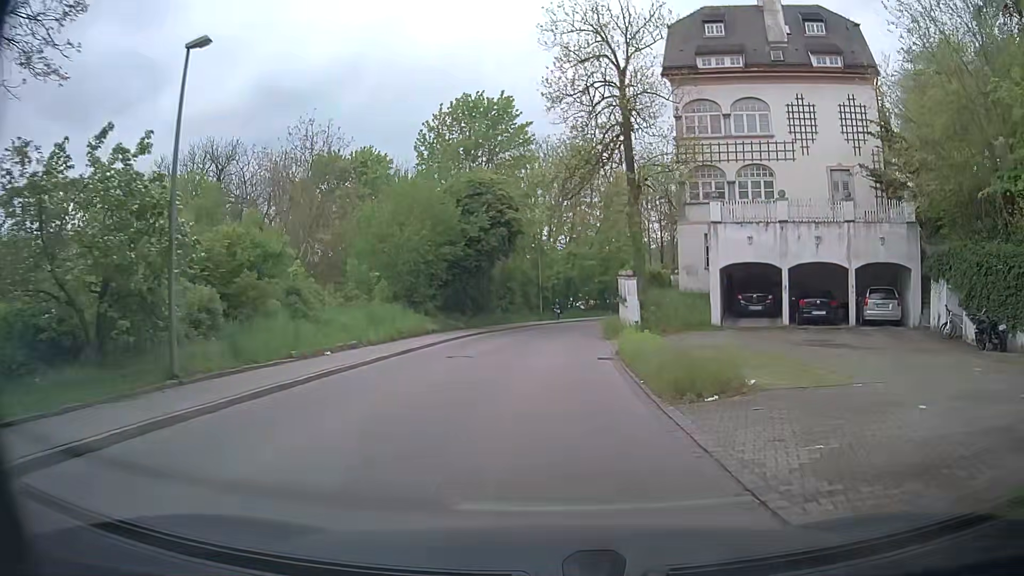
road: residential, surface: paved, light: Day
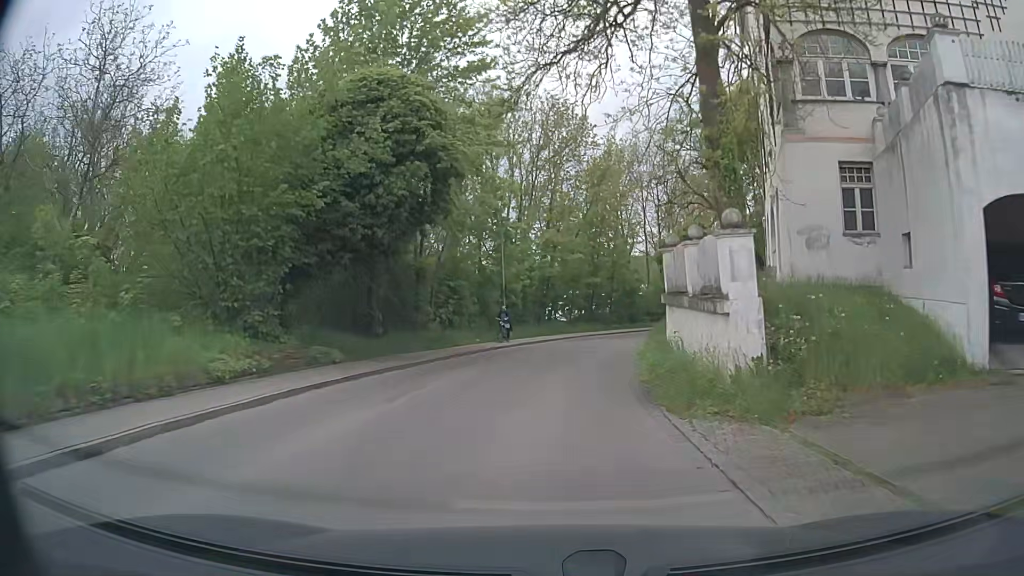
(+0.2, +17.6) m; +2°
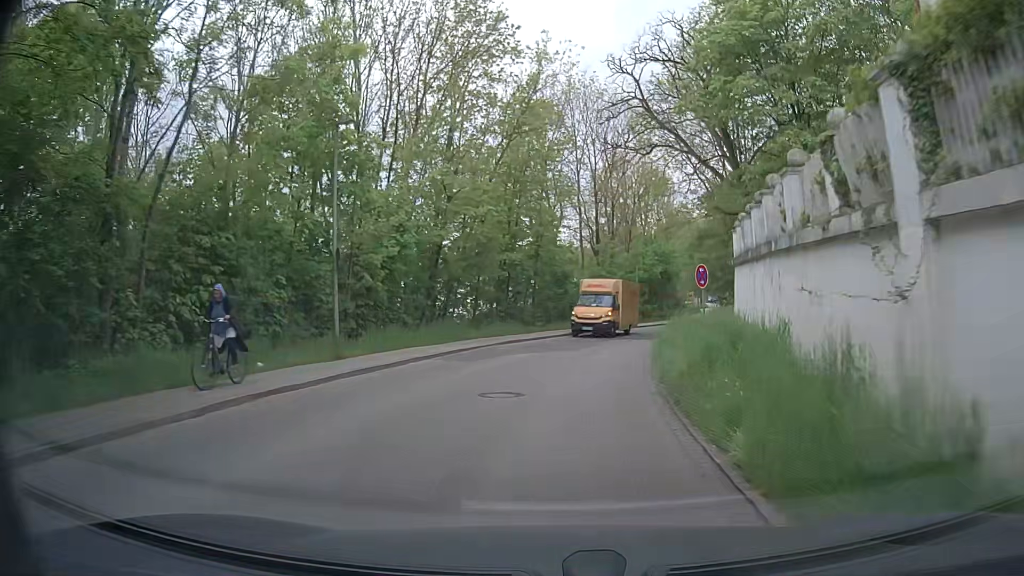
(+0.7, +17.1) m; +6°
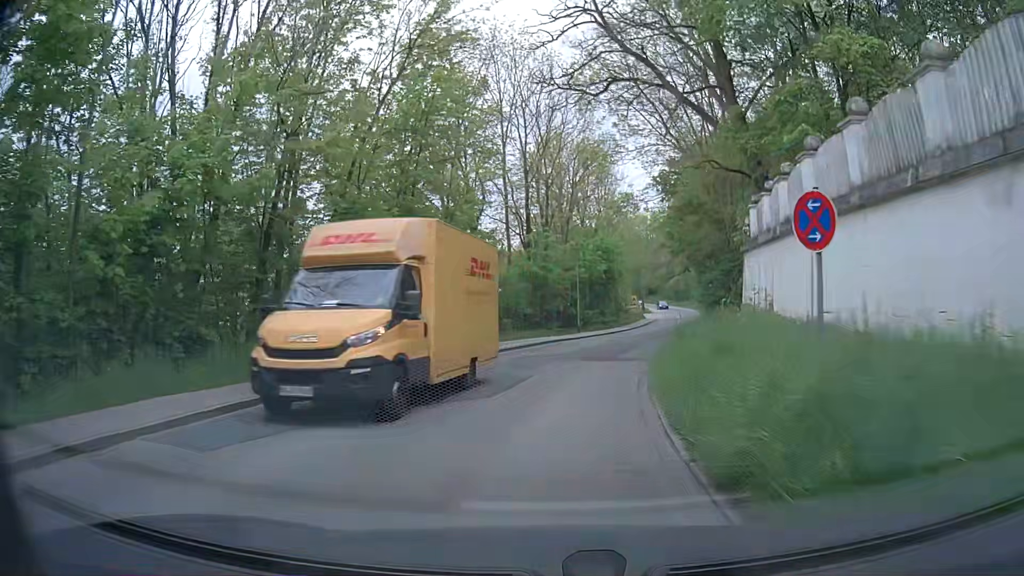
(+0.7, +11.2) m; +6°
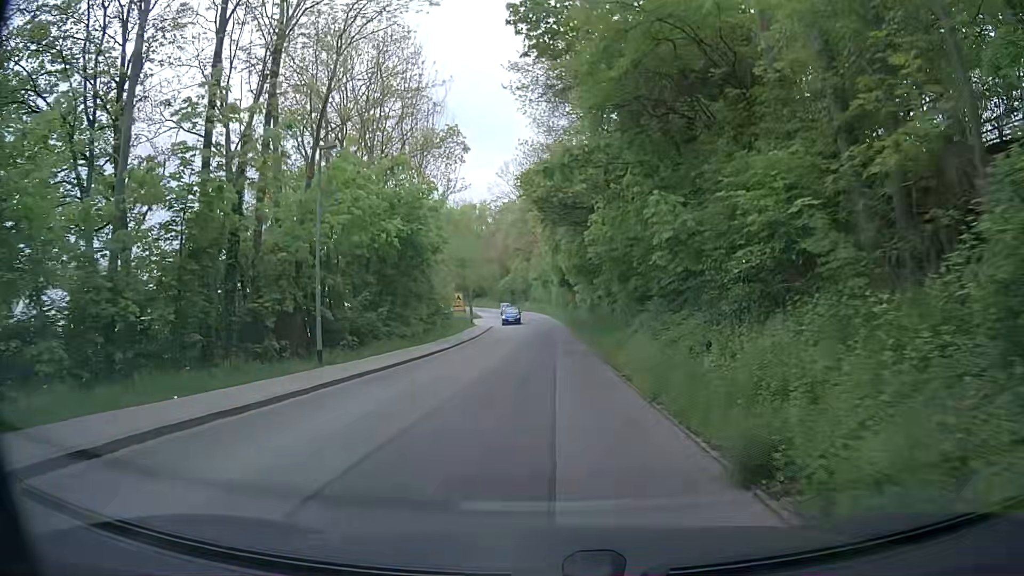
(+3.0, +27.4) m; +15°
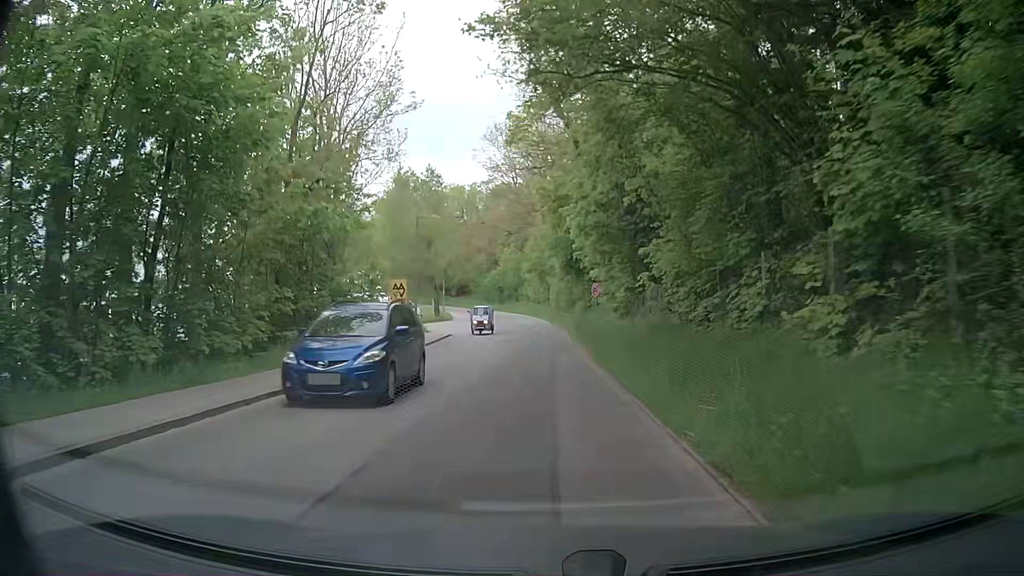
(+0.3, +23.7) m; +4°
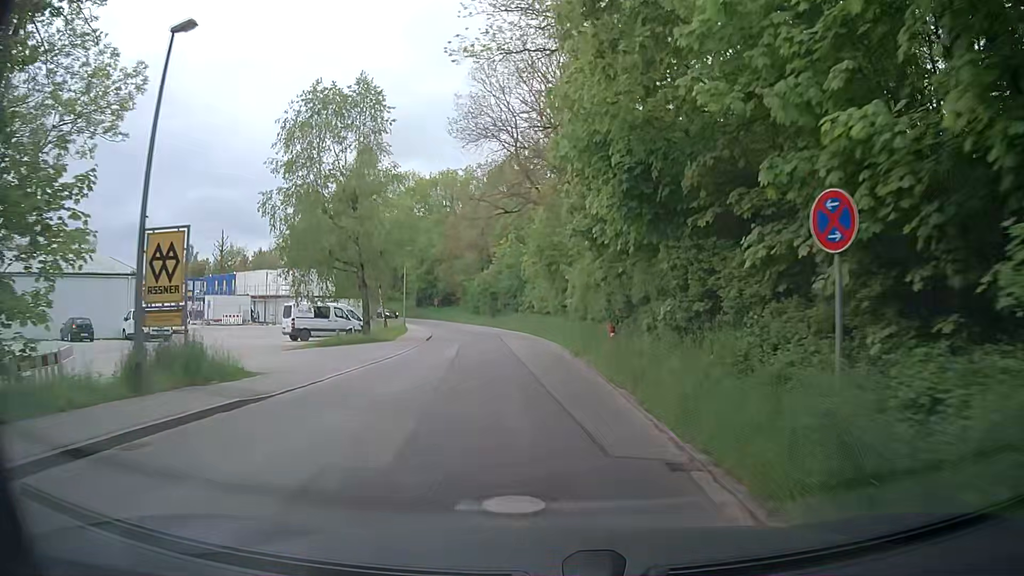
(-1.8, +26.2) m; -4°
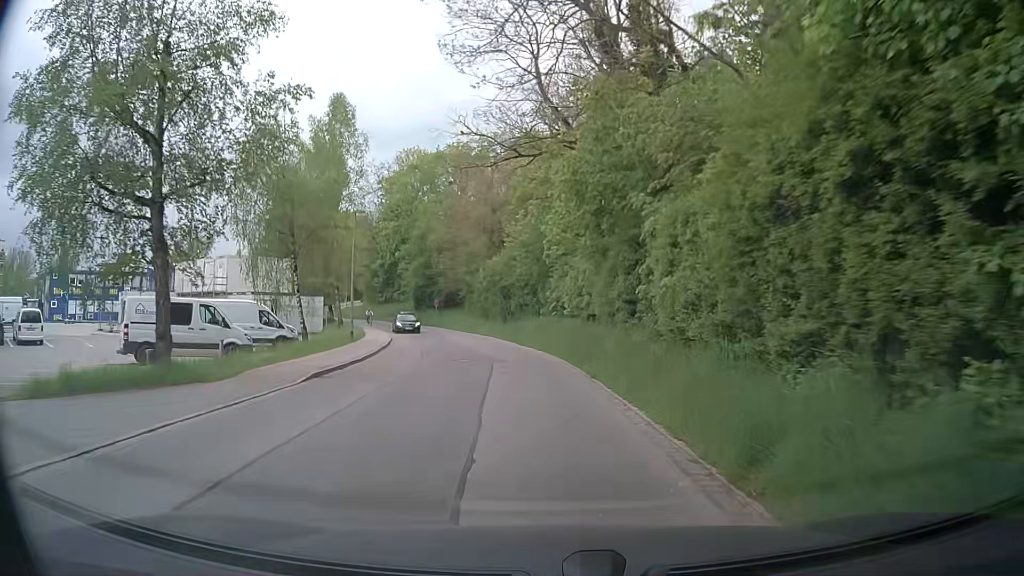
(-0.2, +20.5) m; -1°
(0, +10) (-1, +20) (-2, +30) (-4, +40) (-7, +49) (-10, +59) (-14, +68) (-19, +76) (-26, +84) (-33, +91) m
